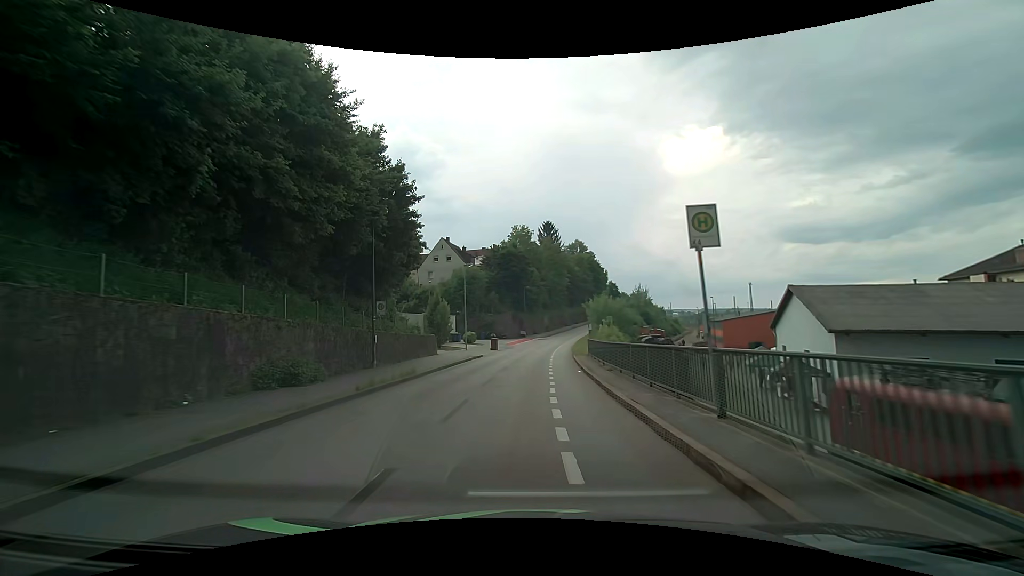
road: residential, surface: asphalt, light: Day
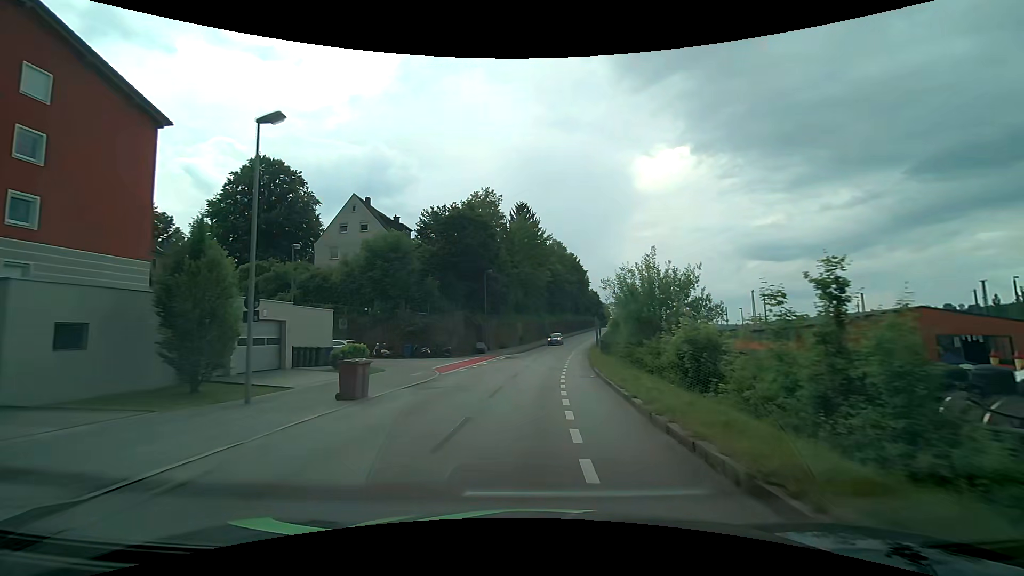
(+0.6, +32.1) m; +3°
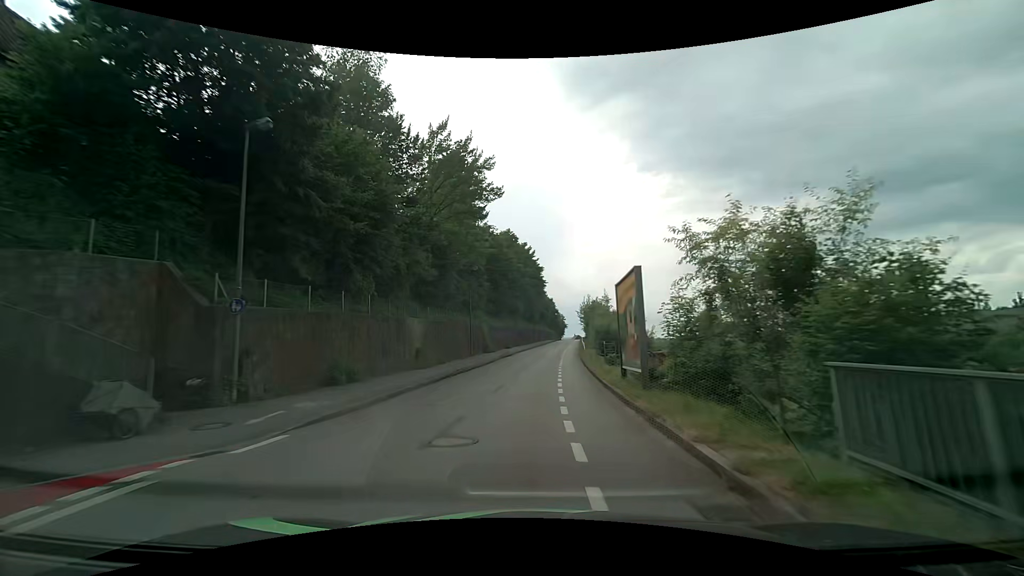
(+2.1, +35.7) m; +6°
(0, +10) (0, +20) (+1, +30) (+2, +40) (+3, +50) (+4, +60) (+5, +70) (+5, +80) (+6, +90) (+7, +100) m
